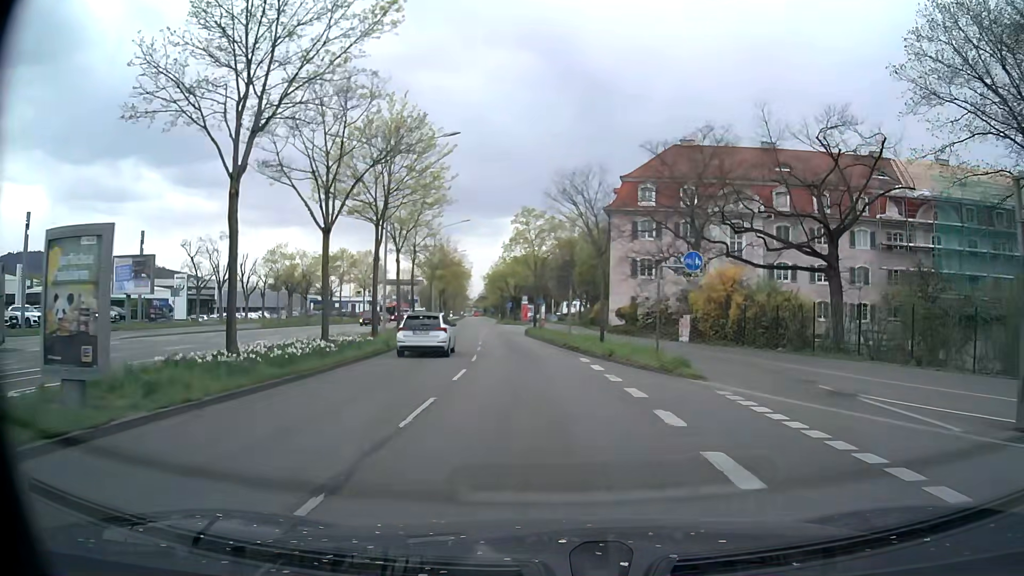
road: primary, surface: asphalt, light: Day
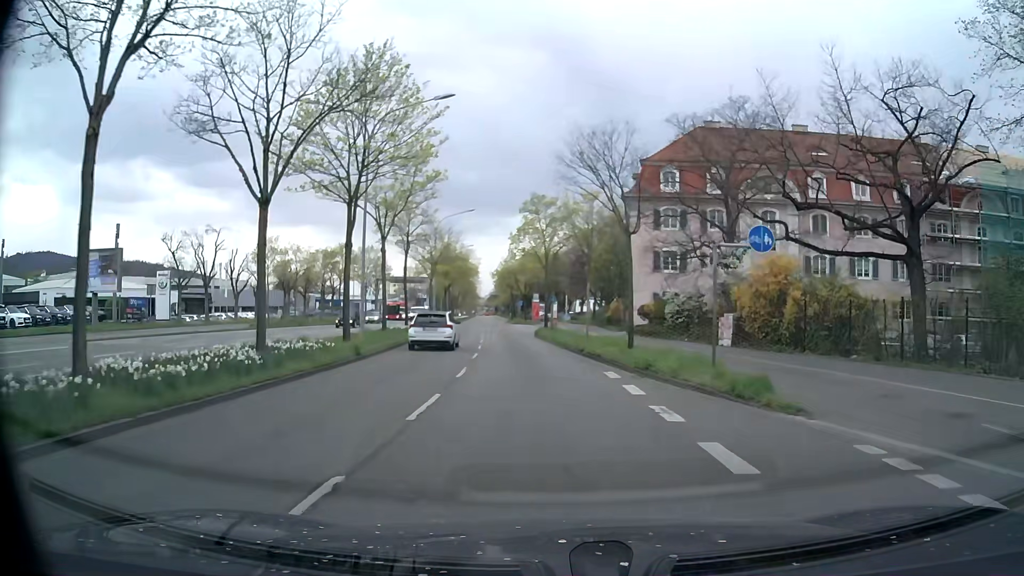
(-0.1, +5.6) m; -2°
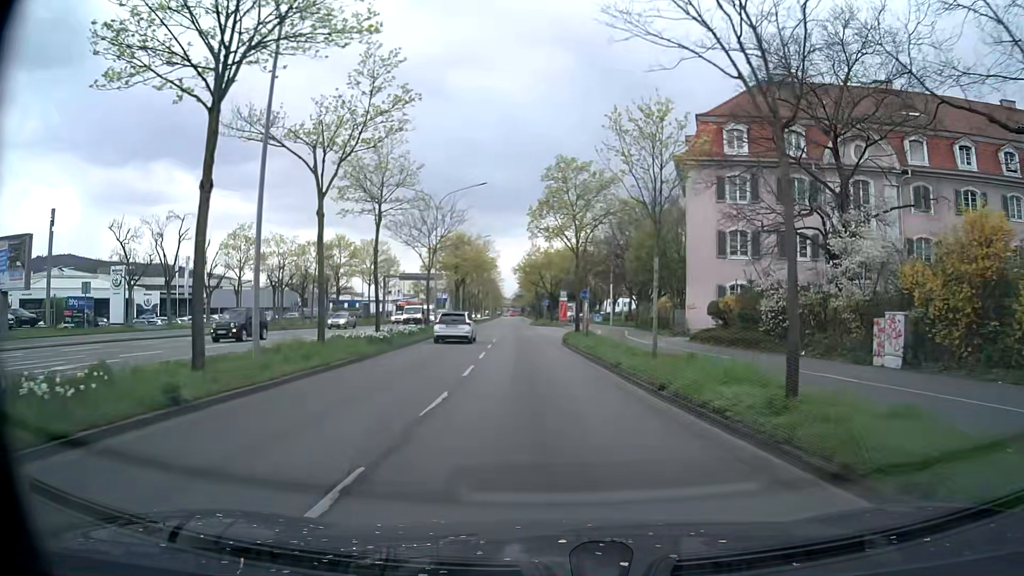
(-0.2, +11.8) m; -2°
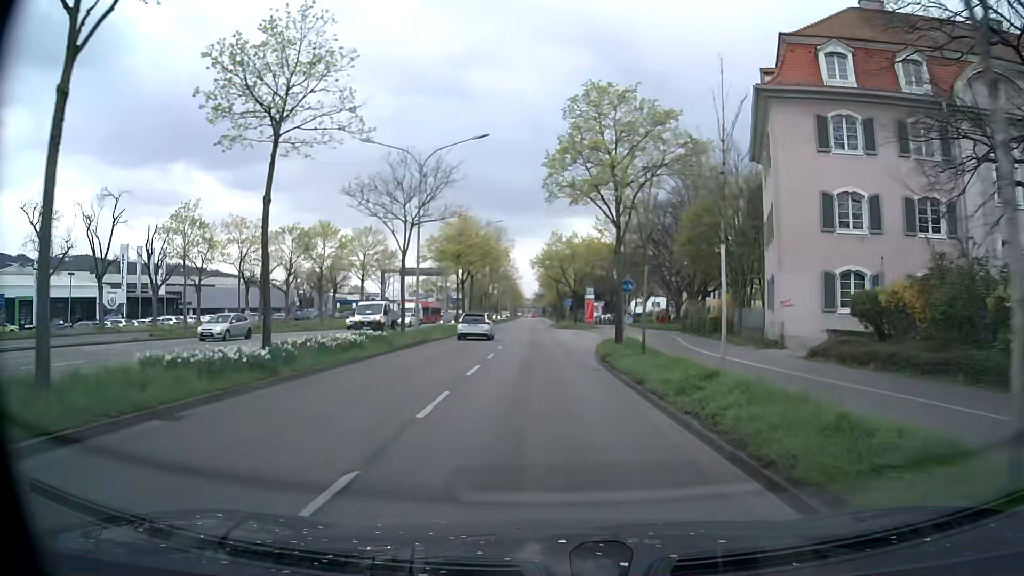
(-0.3, +12.3) m; -2°
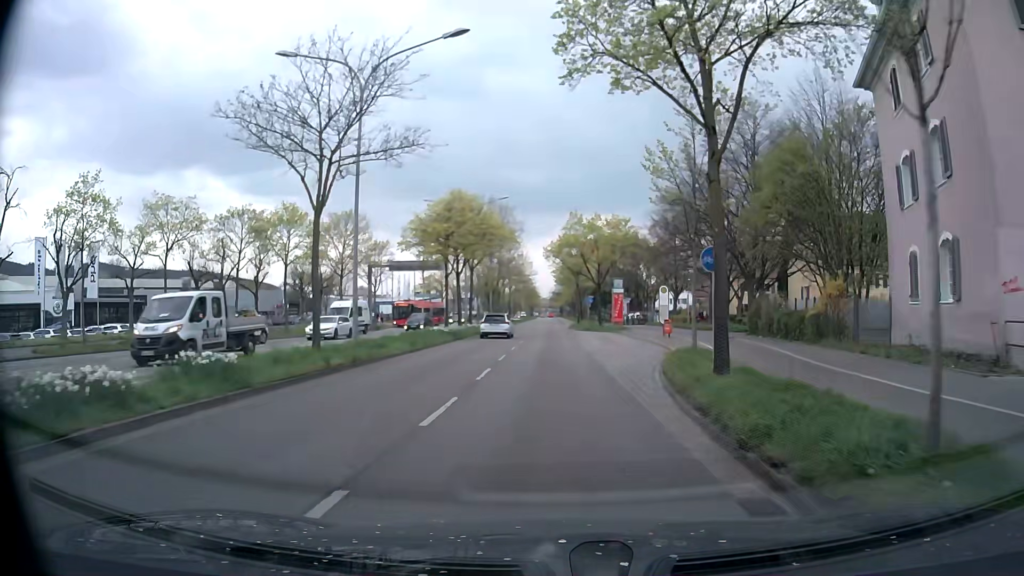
(-0.3, +12.7) m; -2°
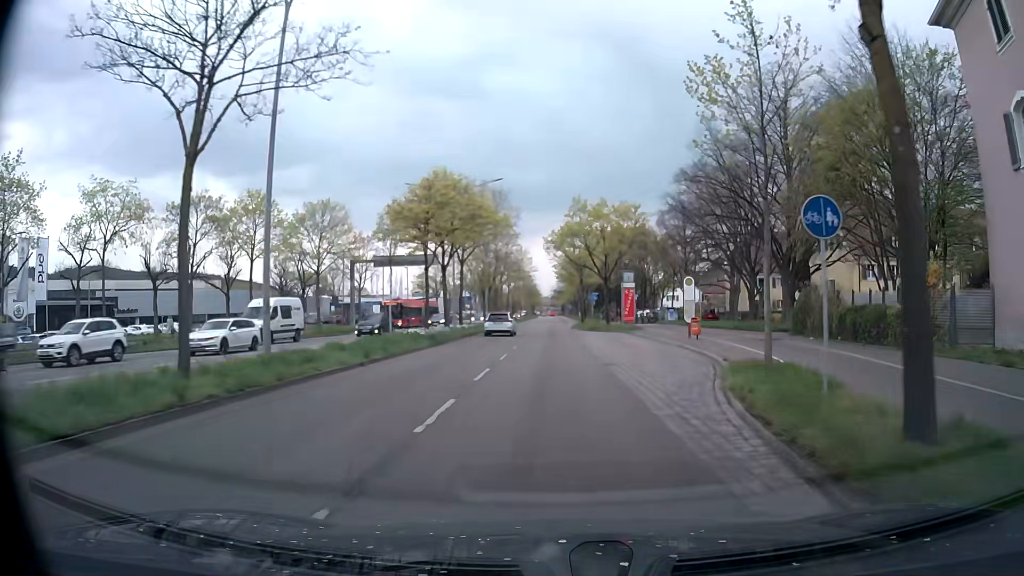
(0.0, +6.5) m; -1°
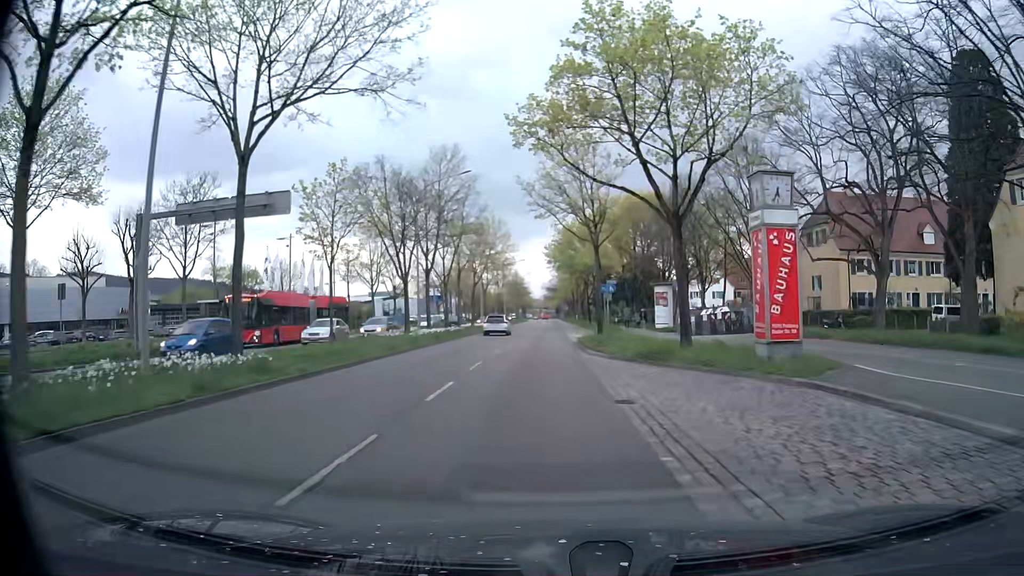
(+0.6, +33.1) m; +1°
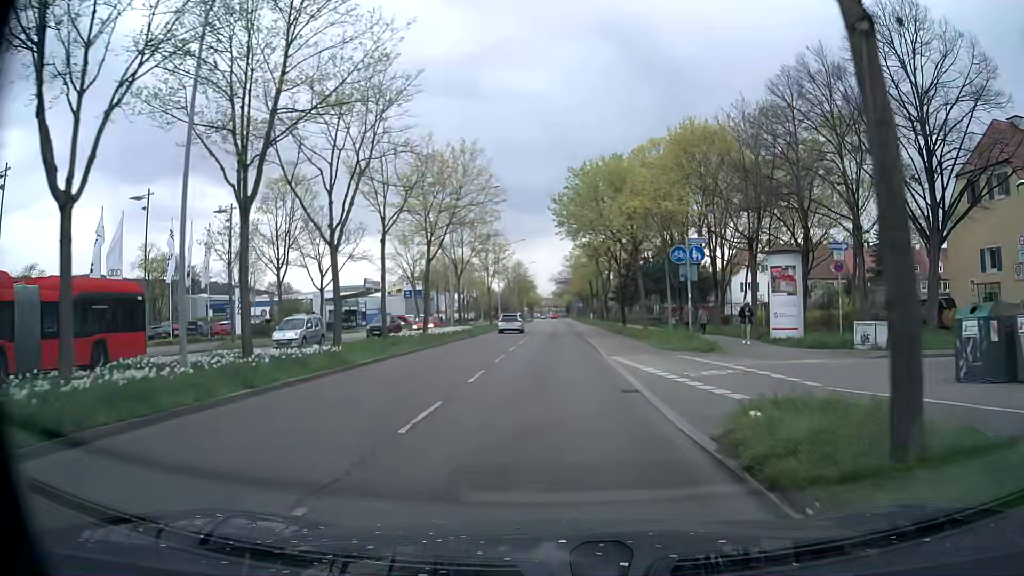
(-0.5, +26.9) m; -1°
(0, +10) (0, +20) (0, +30) (0, +40) (0, +50) (0, +60) (0, +70) (0, +80) (0, +90) (0, +100) m
